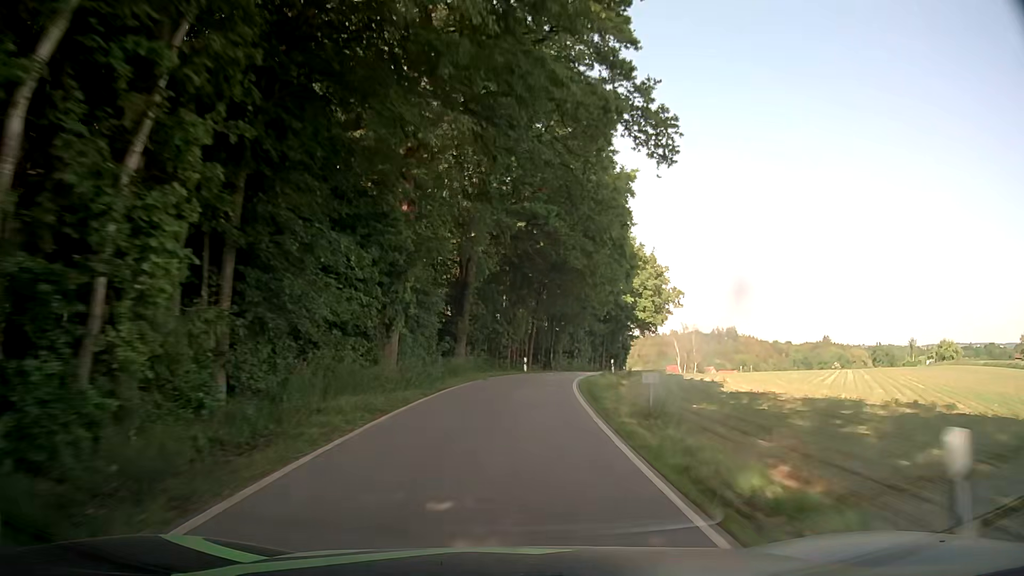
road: tertiary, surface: asphalt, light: Day
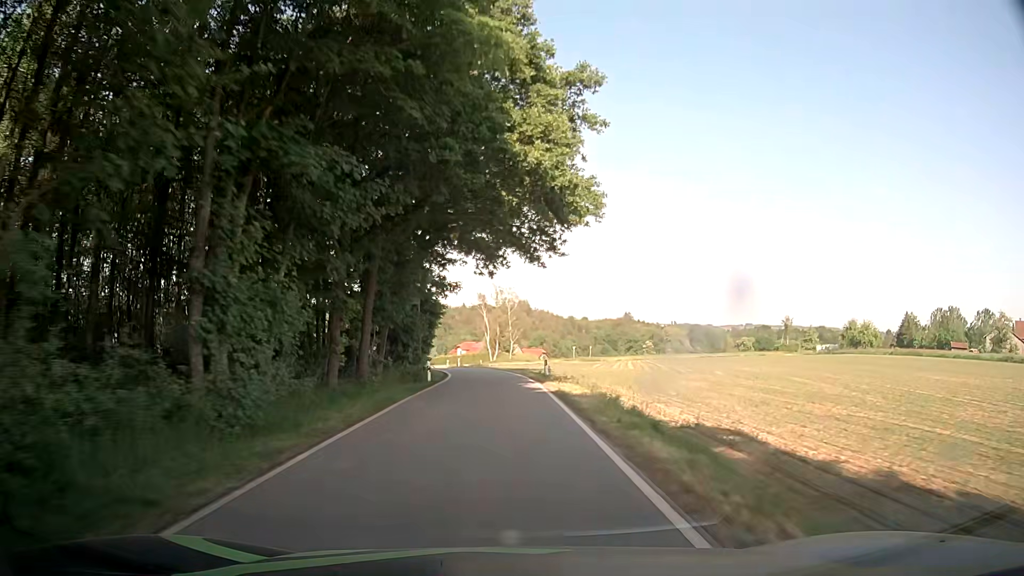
(+8.1, +53.8) m; +19°
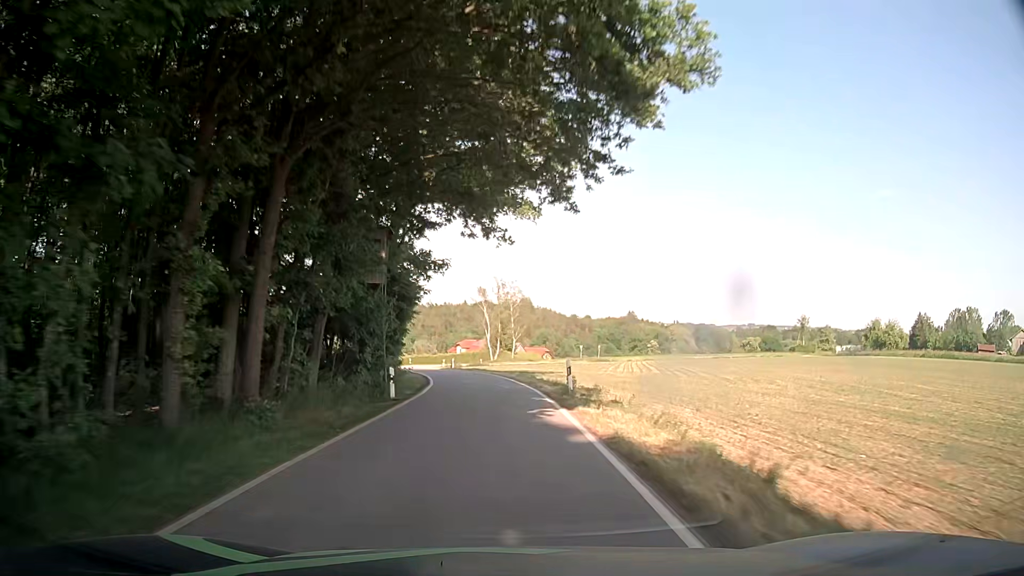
(-0.1, +10.2) m; -1°
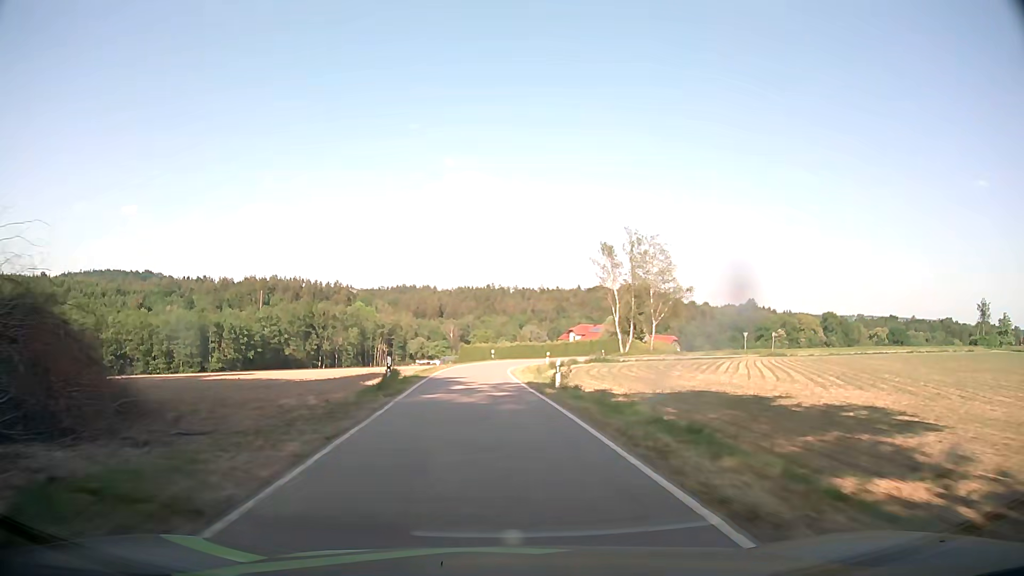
(-2.4, +40.3) m; -10°
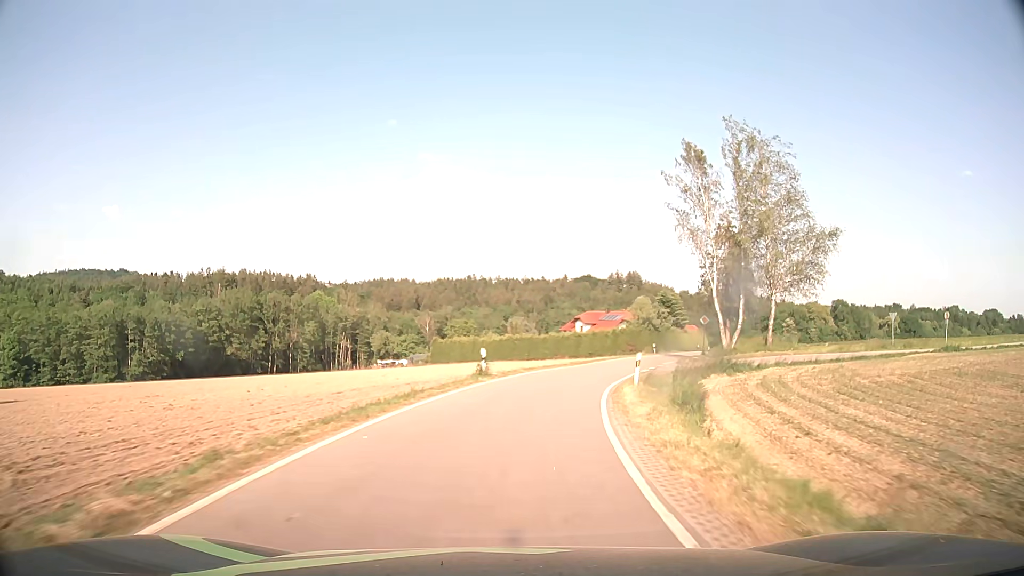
(-1.0, +39.7) m; +1°
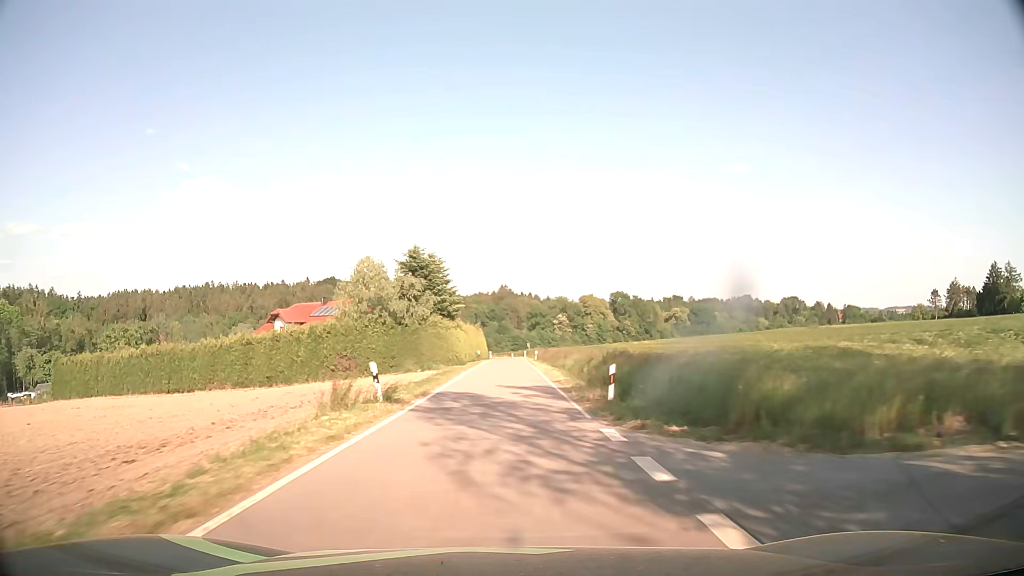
(+11.5, +49.4) m; +22°
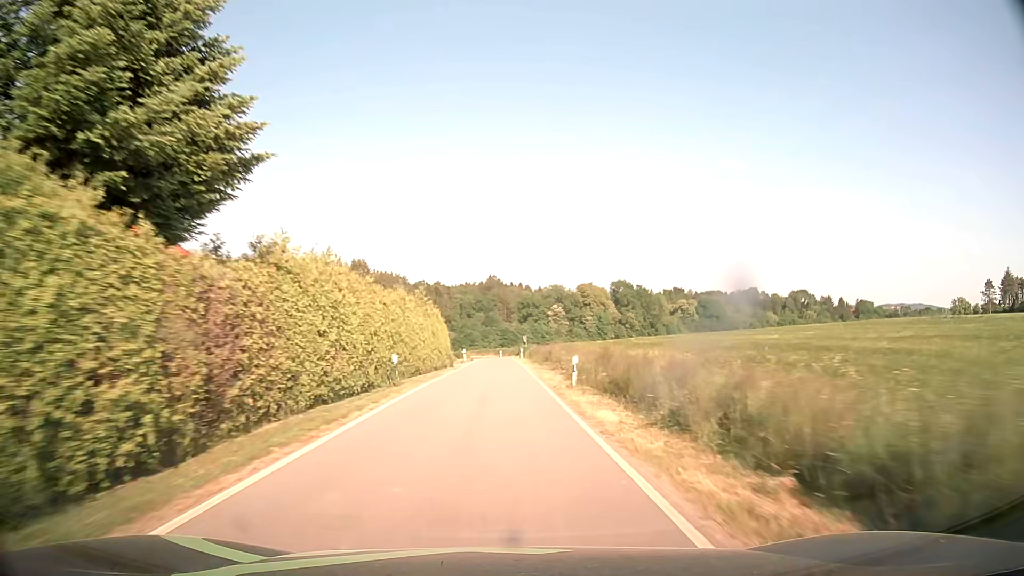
(+0.3, +43.4) m; +1°
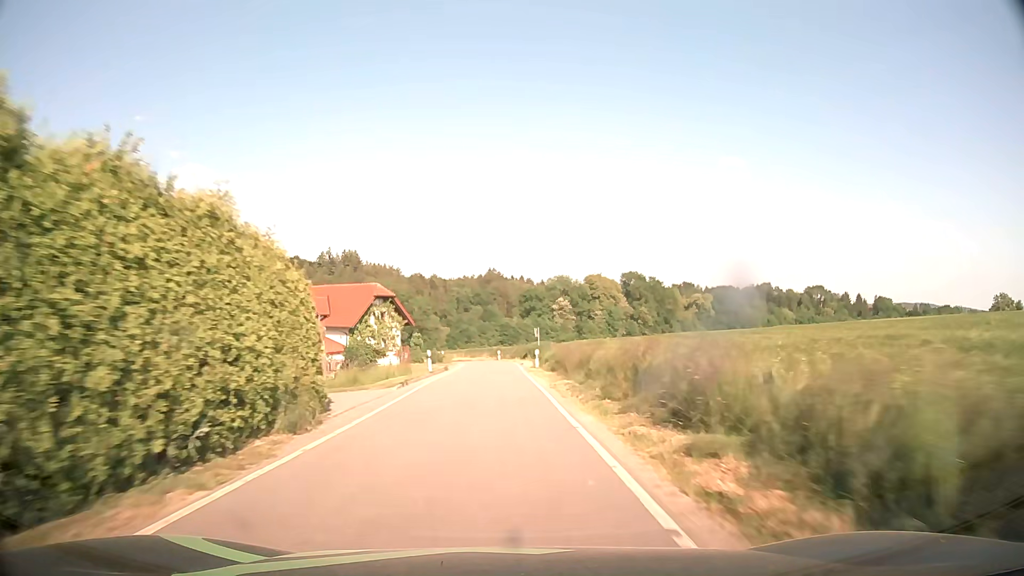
(-0.1, +31.3) m; 0°
(0, +10) (0, +20) (0, +30) (0, +40) (0, +50) (-1, +60) (-5, +69) (-11, +77) (-18, +84) (-25, +92) m
